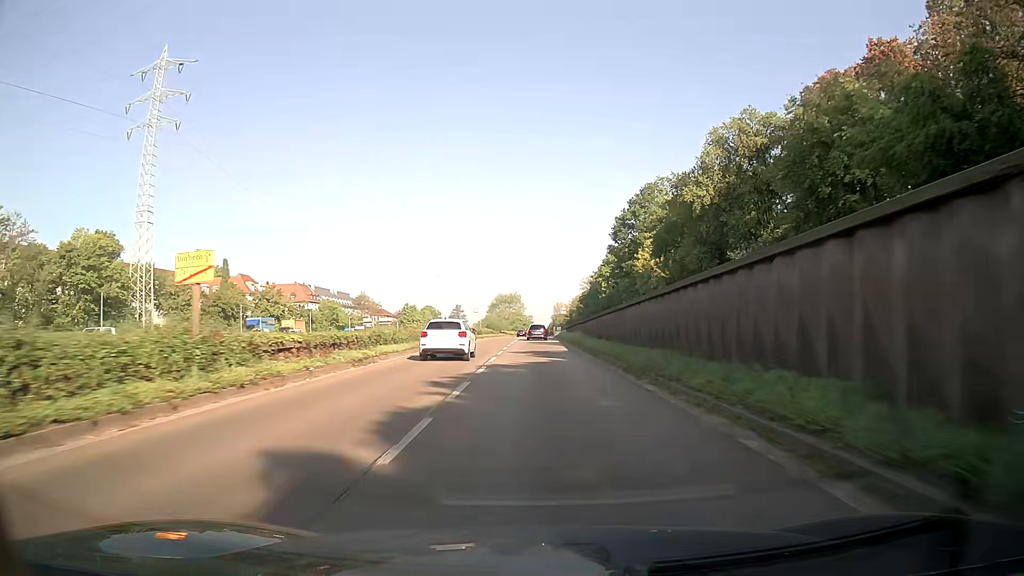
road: trunk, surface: asphalt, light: Day
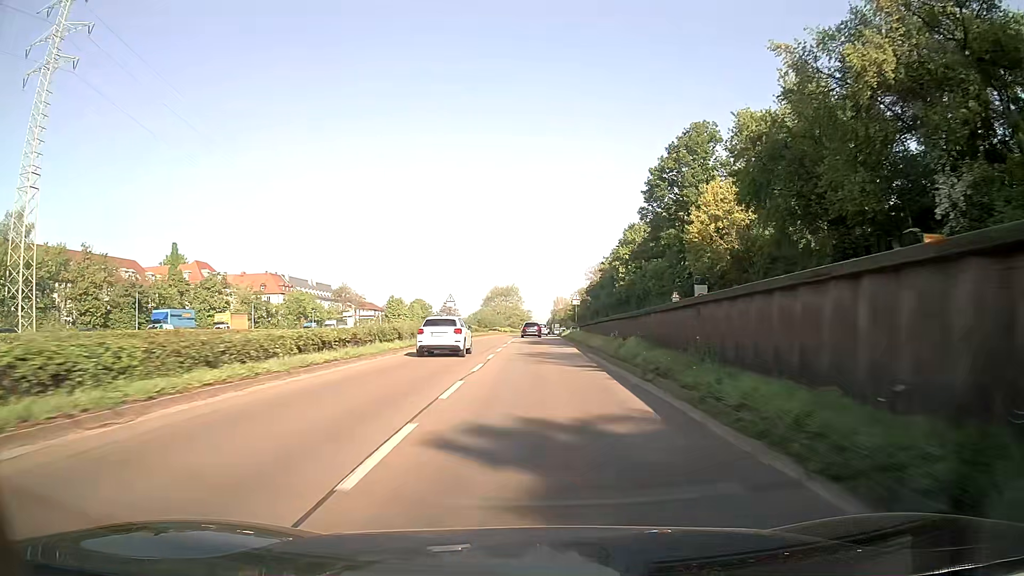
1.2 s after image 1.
(0.0, +24.4) m; 0°
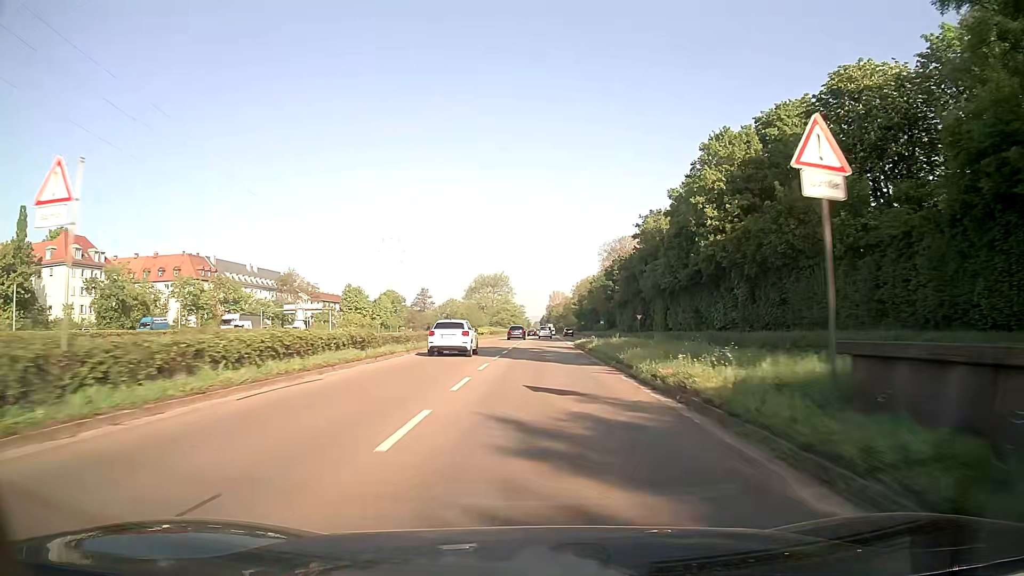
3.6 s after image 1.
(+0.3, +48.2) m; +1°
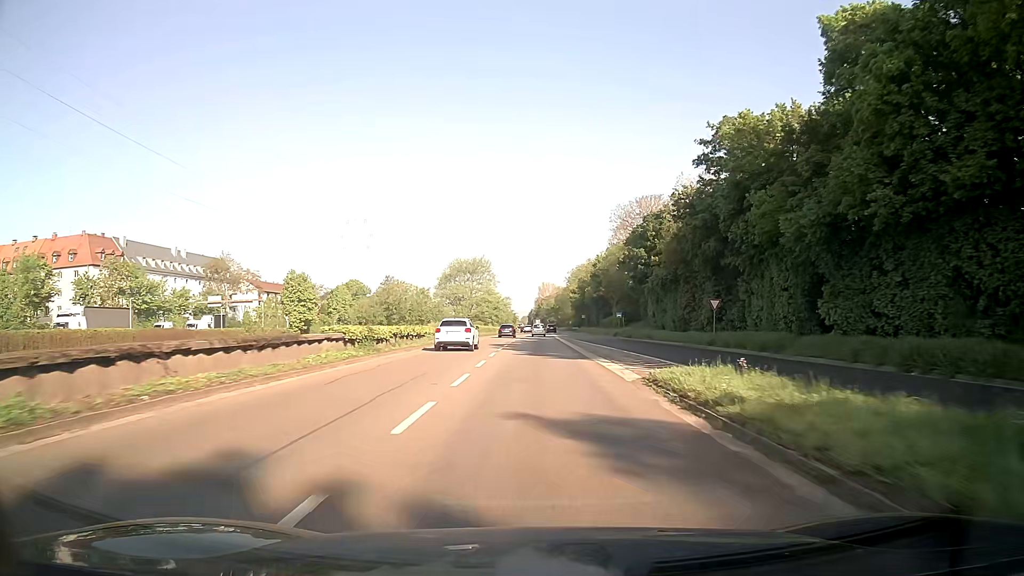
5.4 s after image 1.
(+0.4, +36.2) m; +1°
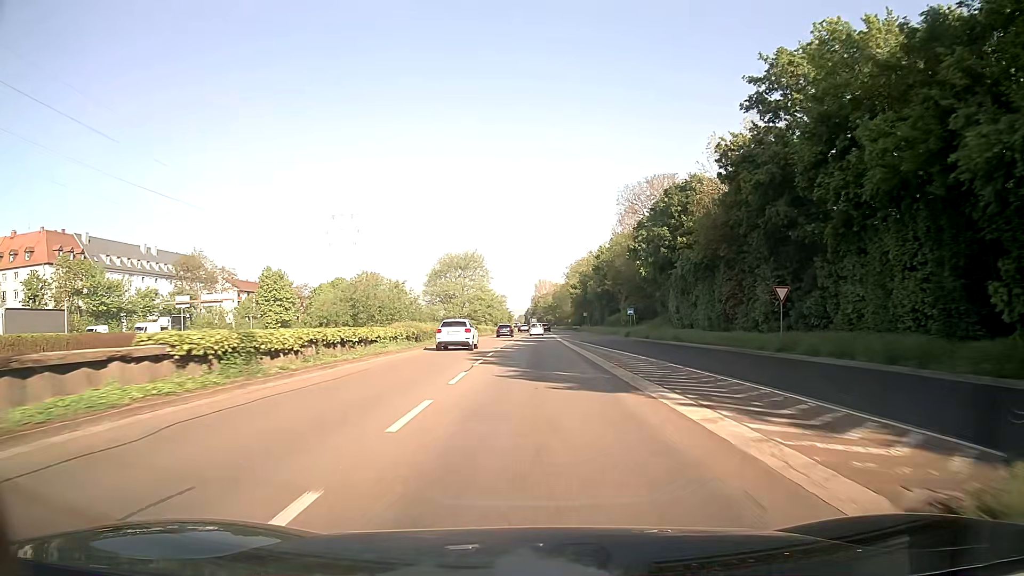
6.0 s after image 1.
(+0.1, +12.1) m; 0°
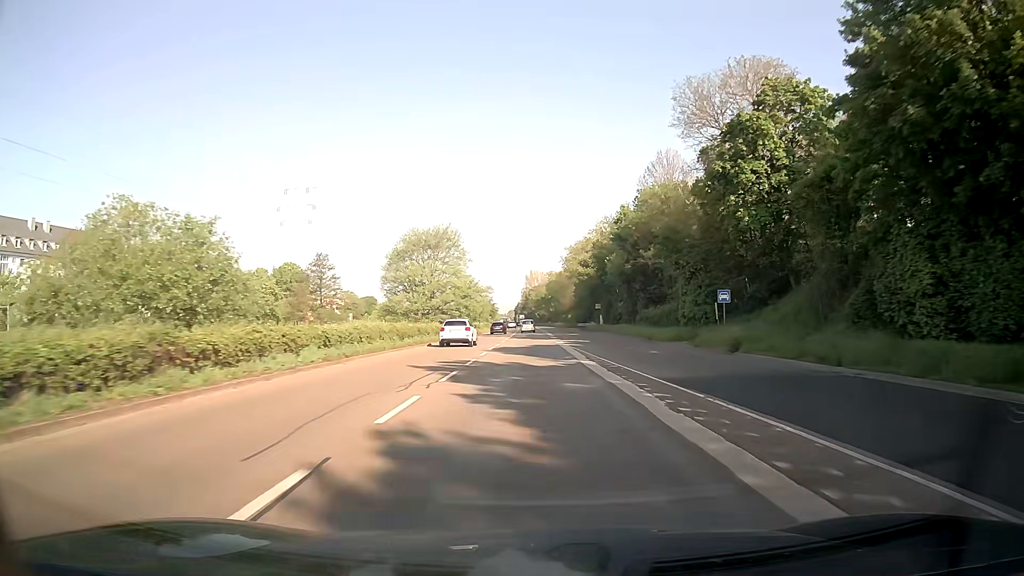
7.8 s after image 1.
(+0.3, +36.5) m; +1°
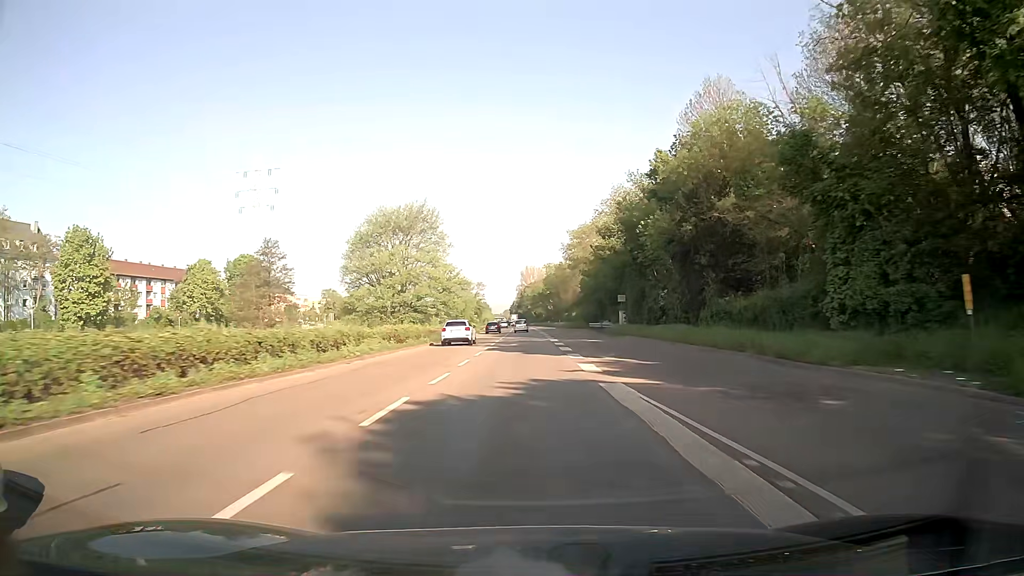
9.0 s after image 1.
(+0.1, +24.4) m; 0°
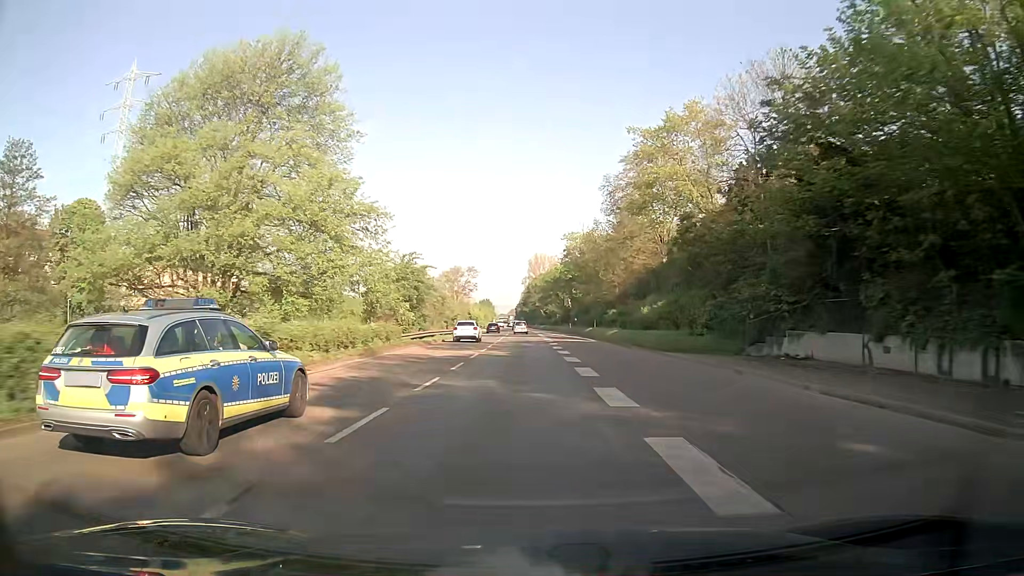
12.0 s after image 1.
(-0.2, +61.7) m; -1°
(0, +10) (0, +20) (0, +30) (0, +40) (-1, +50) (-1, +60) (-1, +70) (-1, +80) (-1, +90) (-2, +100) m
